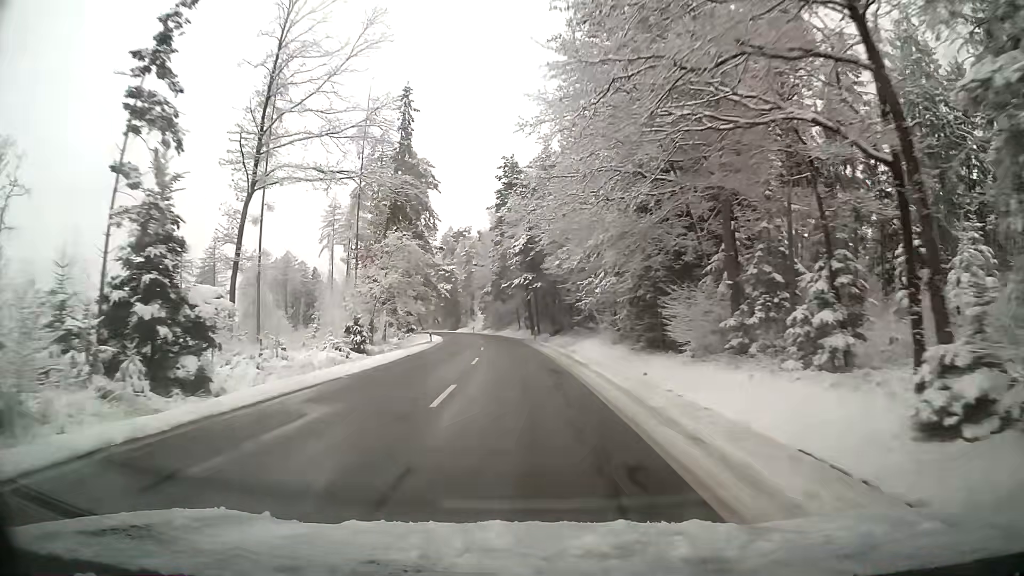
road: tertiary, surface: asphalt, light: Day
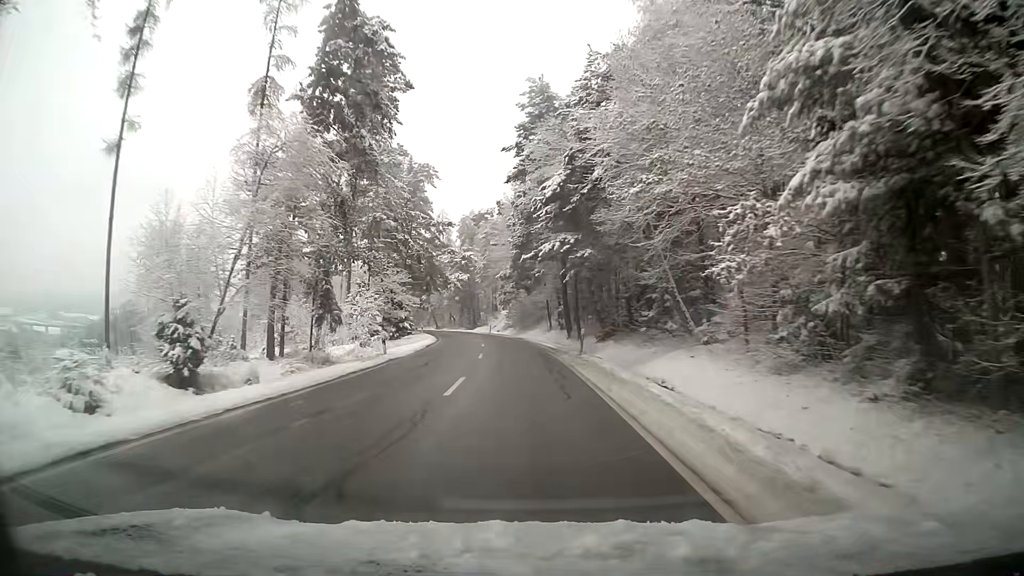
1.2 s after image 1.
(-0.5, +23.1) m; -3°
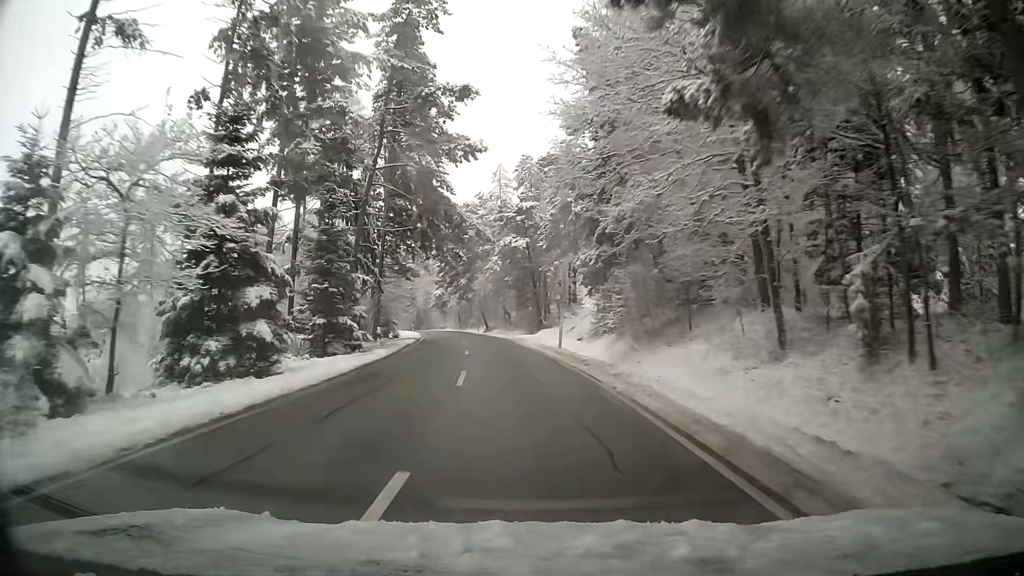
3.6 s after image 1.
(-2.4, +46.6) m; -6°
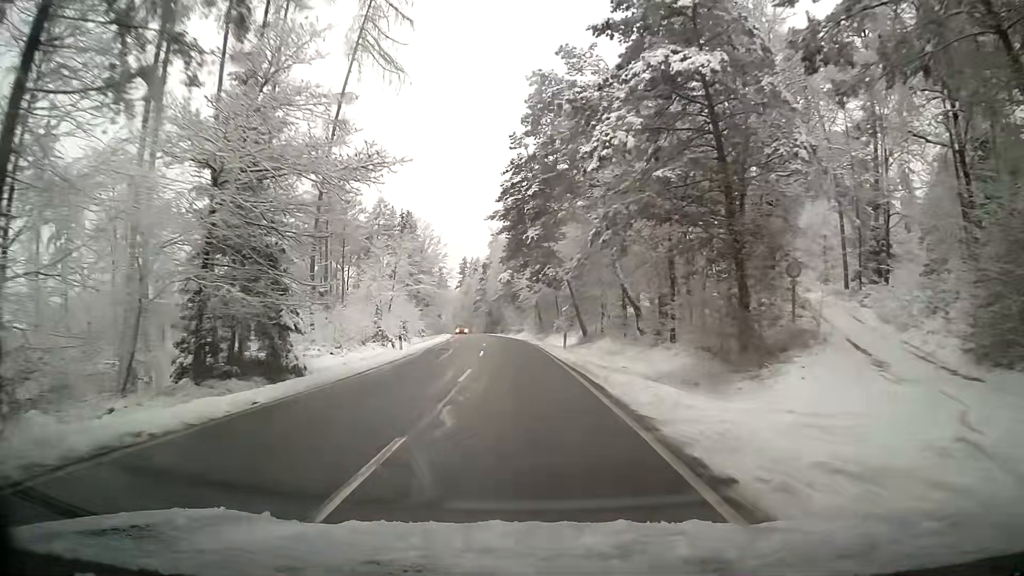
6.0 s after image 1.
(-3.7, +46.5) m; -8°
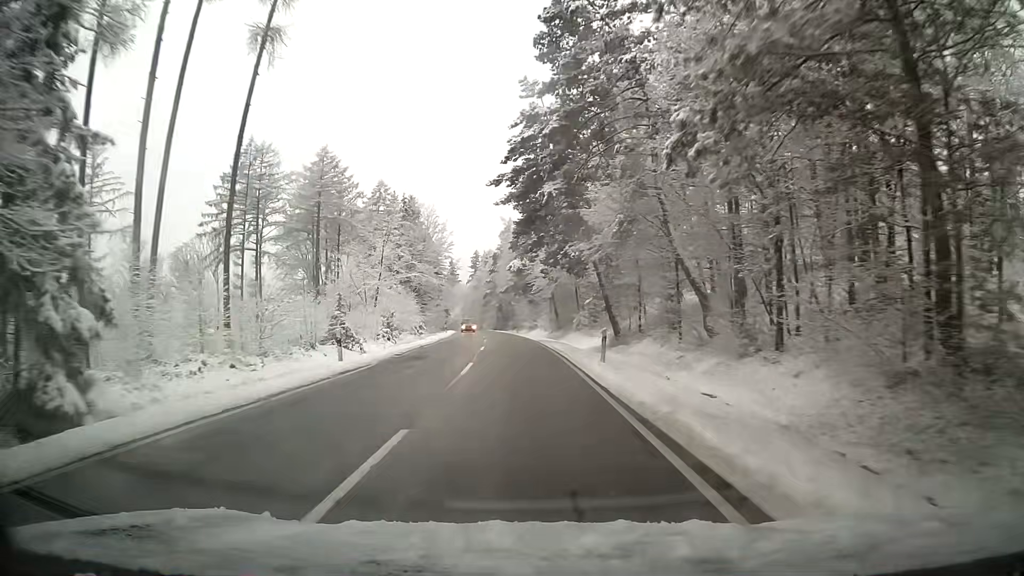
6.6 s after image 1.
(-0.1, +11.7) m; -1°
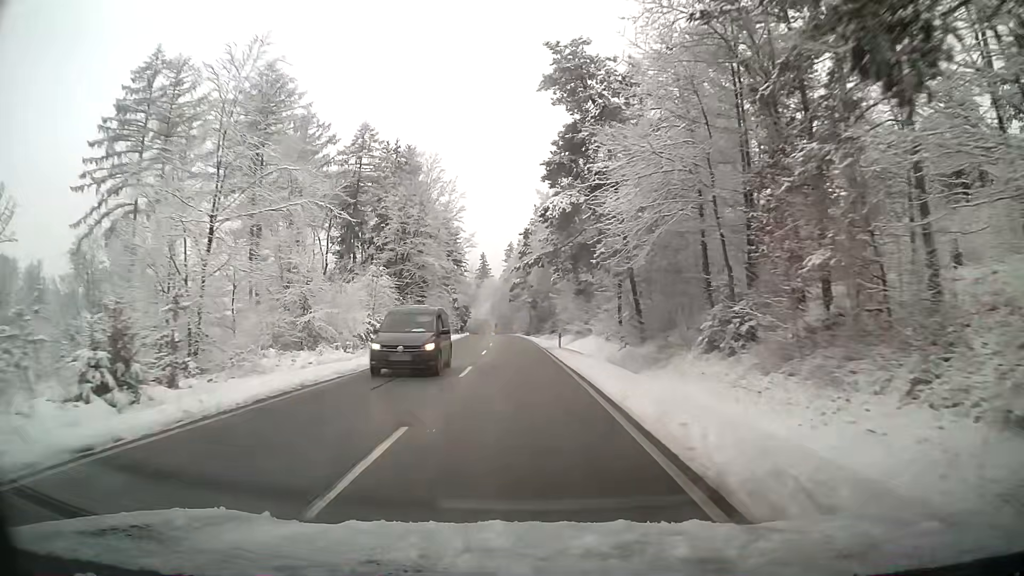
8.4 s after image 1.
(-1.1, +35.9) m; -4°
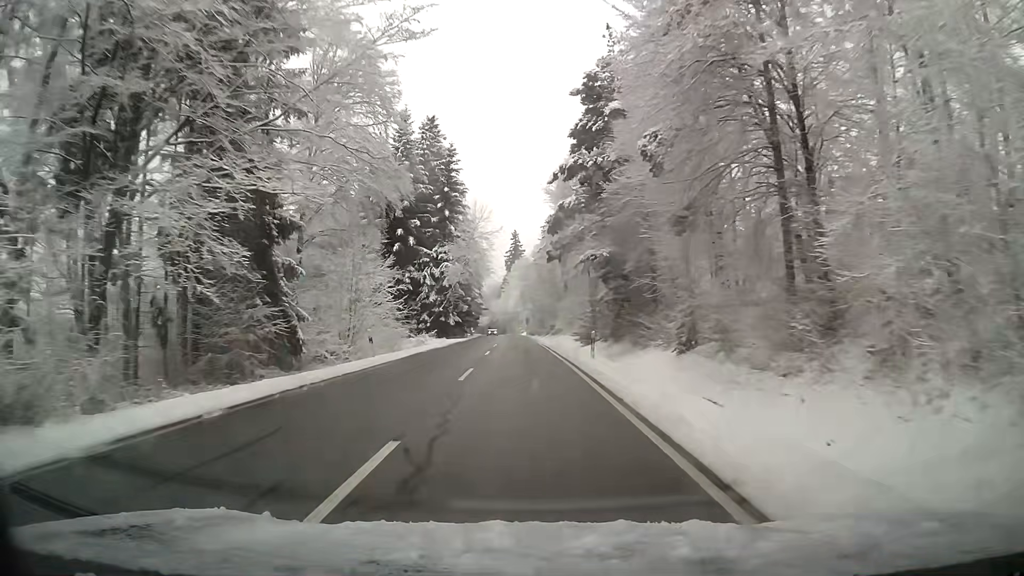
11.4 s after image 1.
(-1.8, +61.8) m; -3°
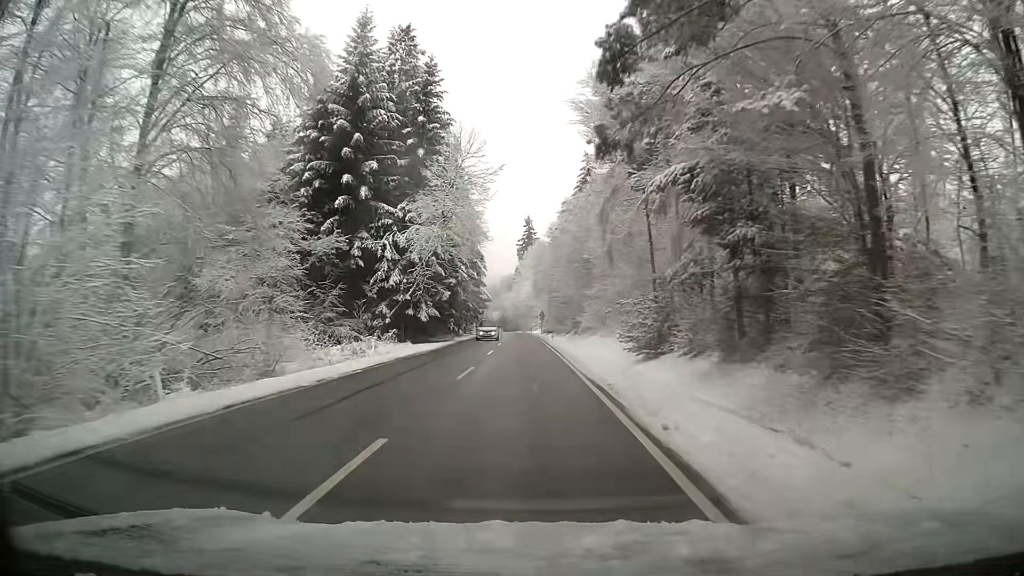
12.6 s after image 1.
(-0.3, +24.3) m; -2°
